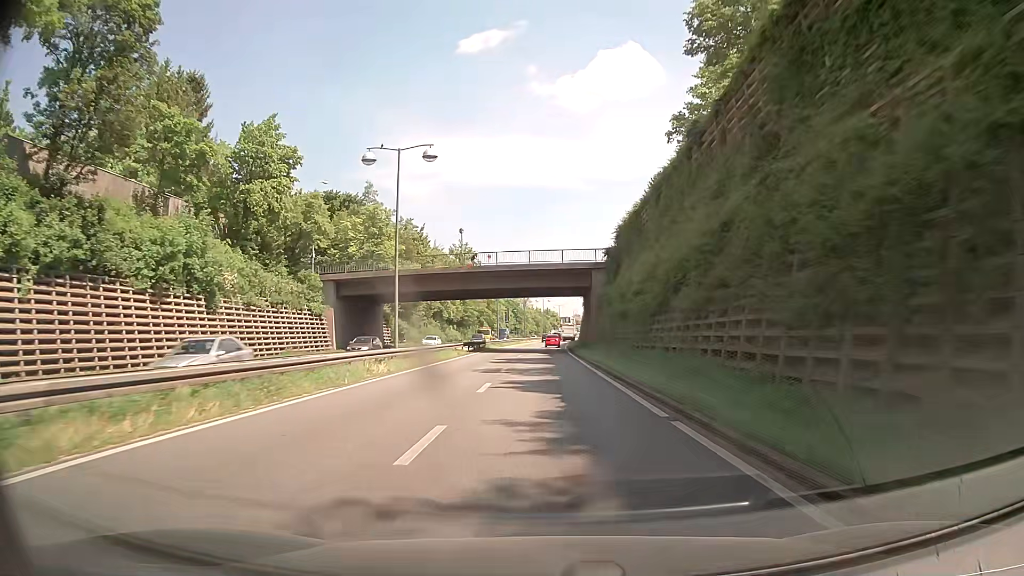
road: trunk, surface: asphalt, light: Day
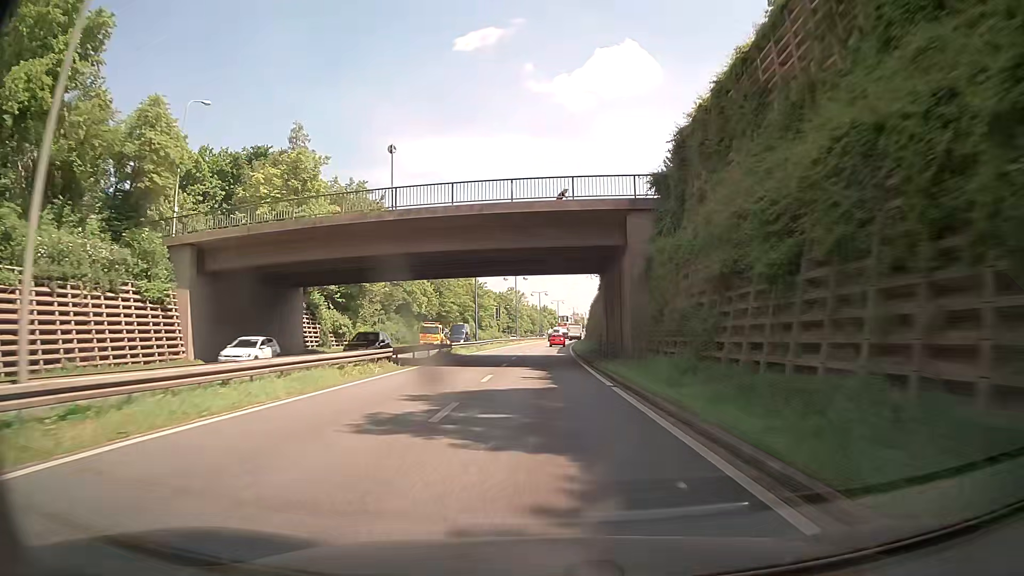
(+0.1, +23.5) m; 0°
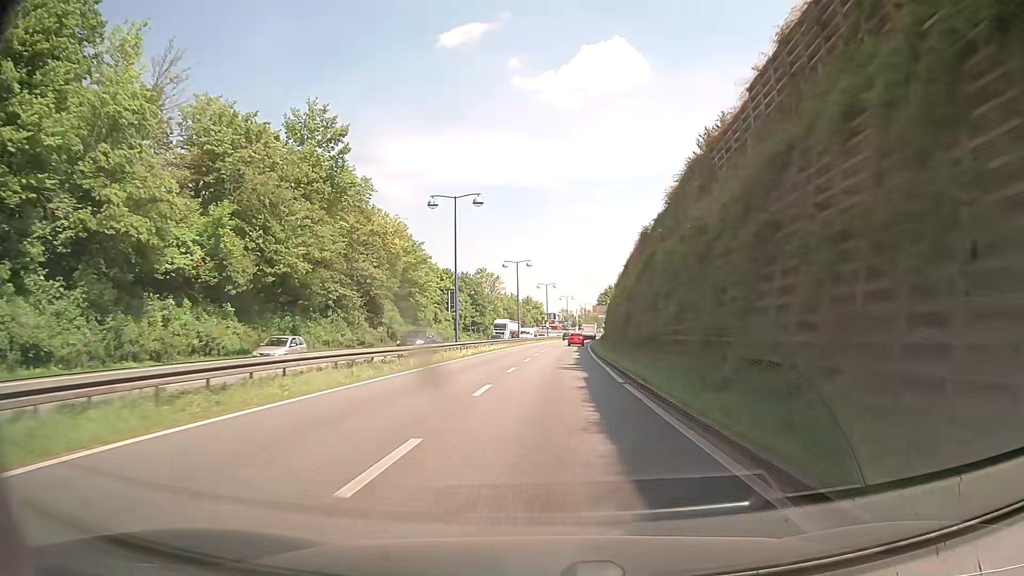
(+0.4, +58.5) m; +2°
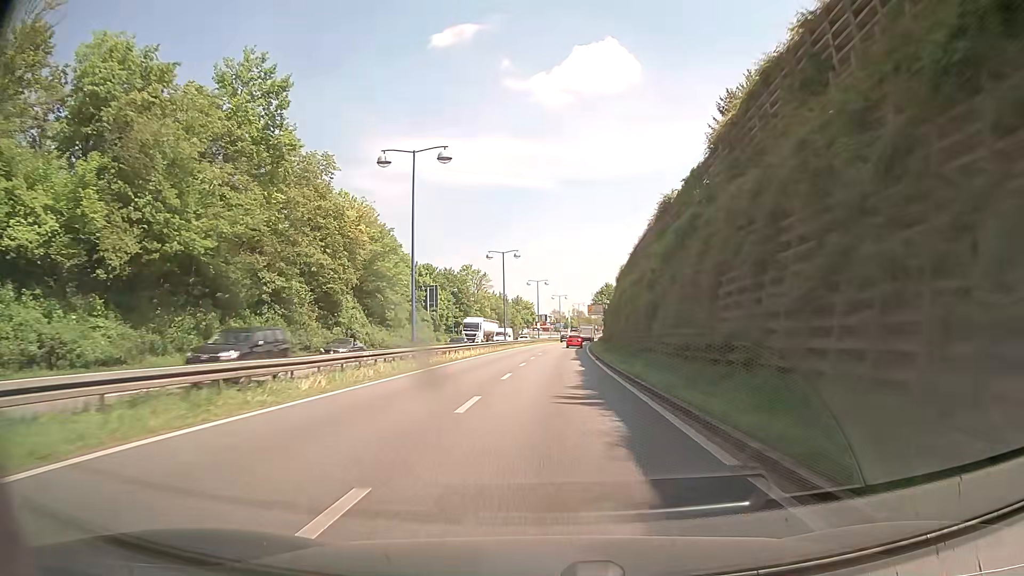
(0.0, +11.7) m; 0°
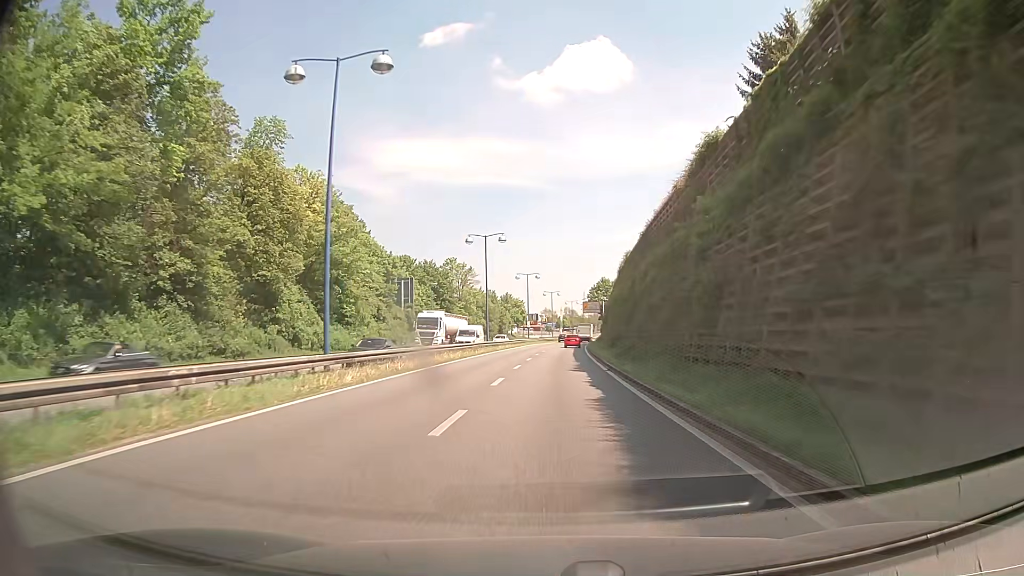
(+0.1, +11.7) m; +1°
(0, +10) (0, +20) (+1, +30) (+1, +40) (+1, +50) (+2, +60) (+2, +70) (+3, +80) (+4, +90) (+5, +100) m
